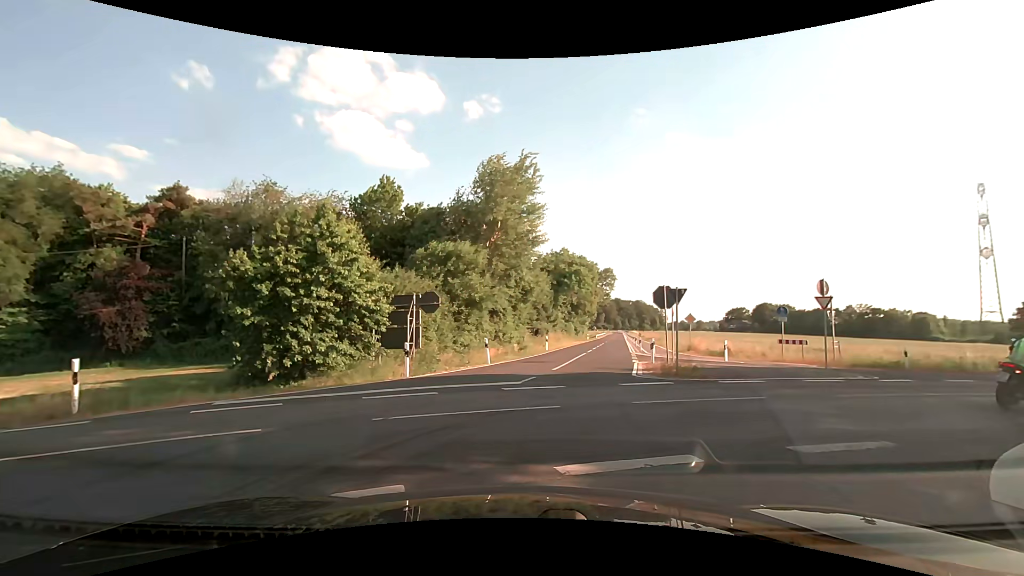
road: tertiary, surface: asphalt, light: Day
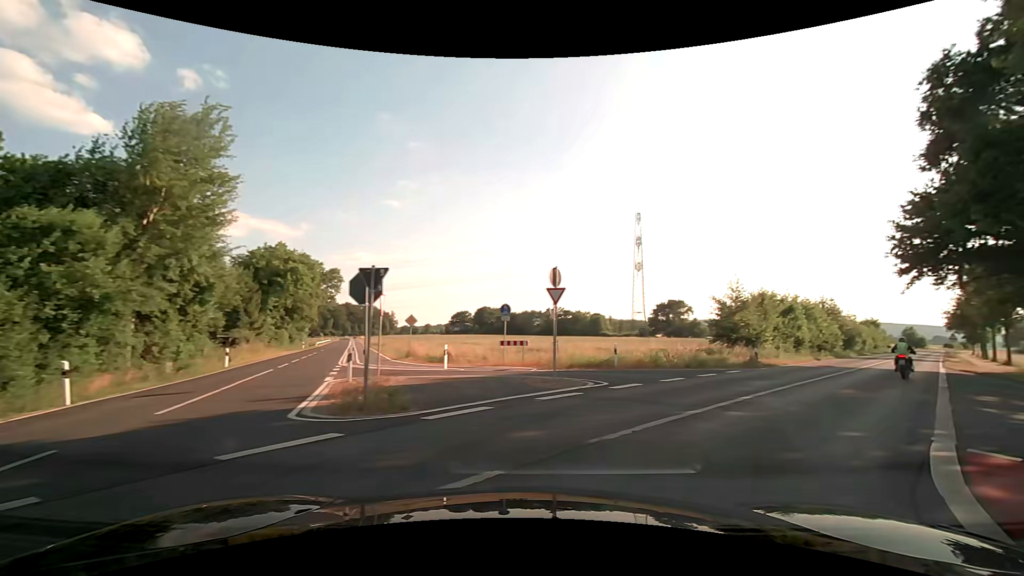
(+1.7, +6.3) m; +30°
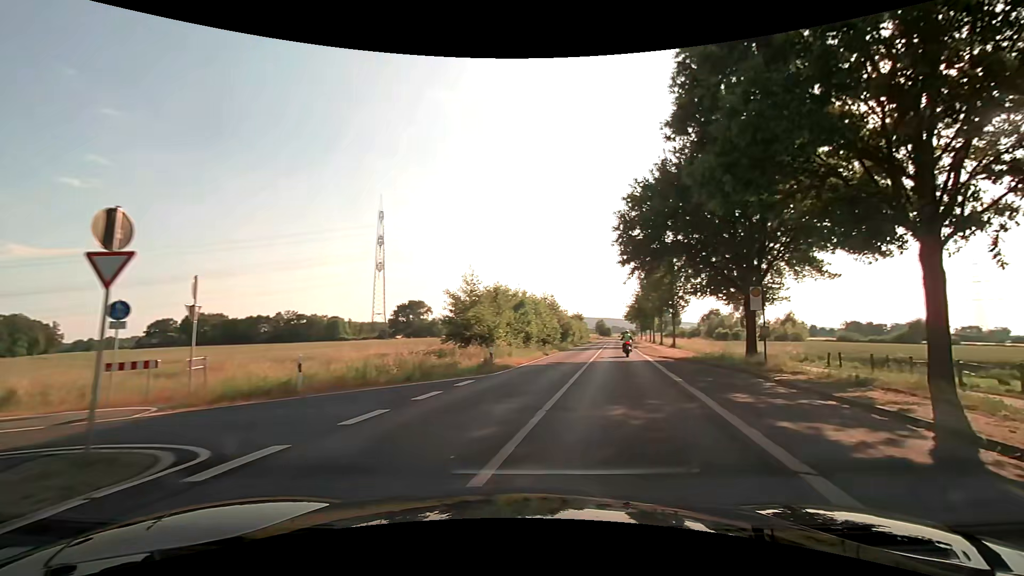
(+1.9, +7.0) m; +28°
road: secondary
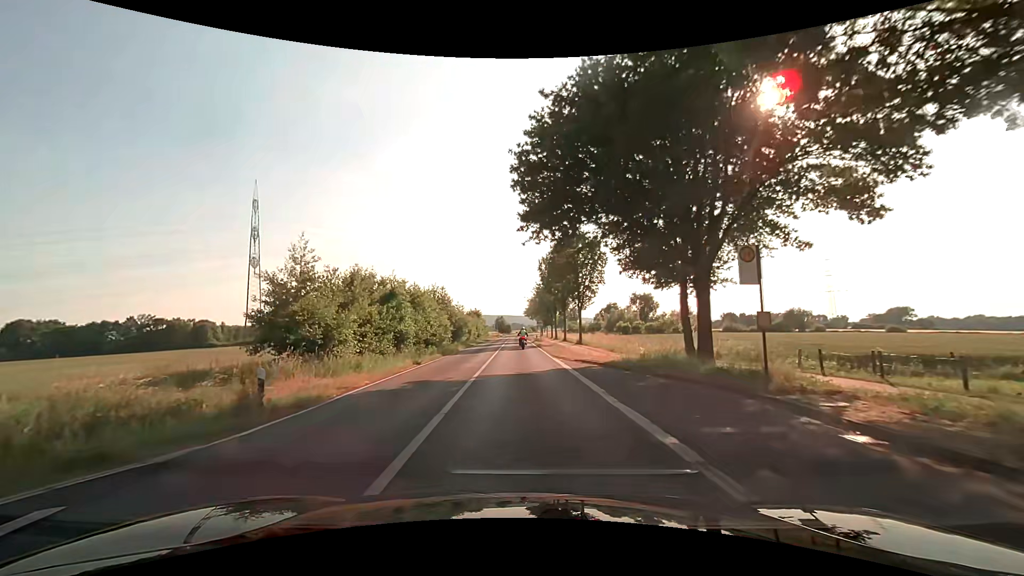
(+1.7, +10.5) m; +13°
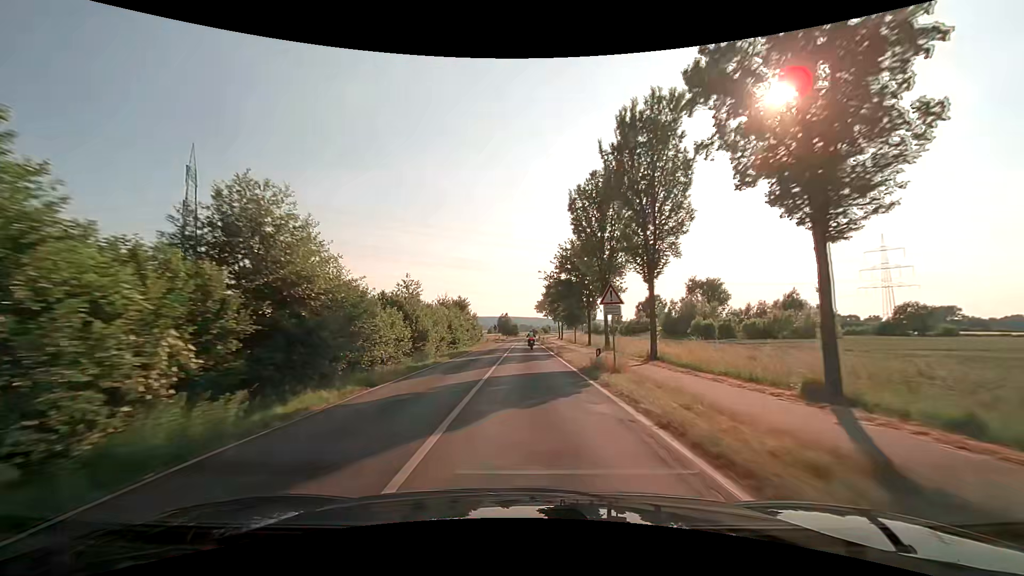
(-0.7, +45.3) m; -1°
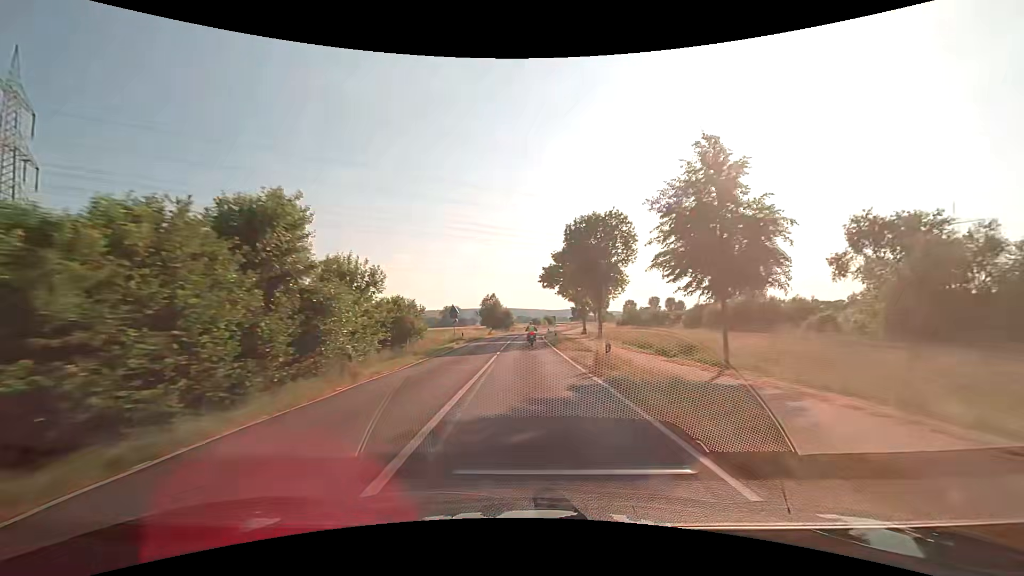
(-0.1, +53.5) m; 0°
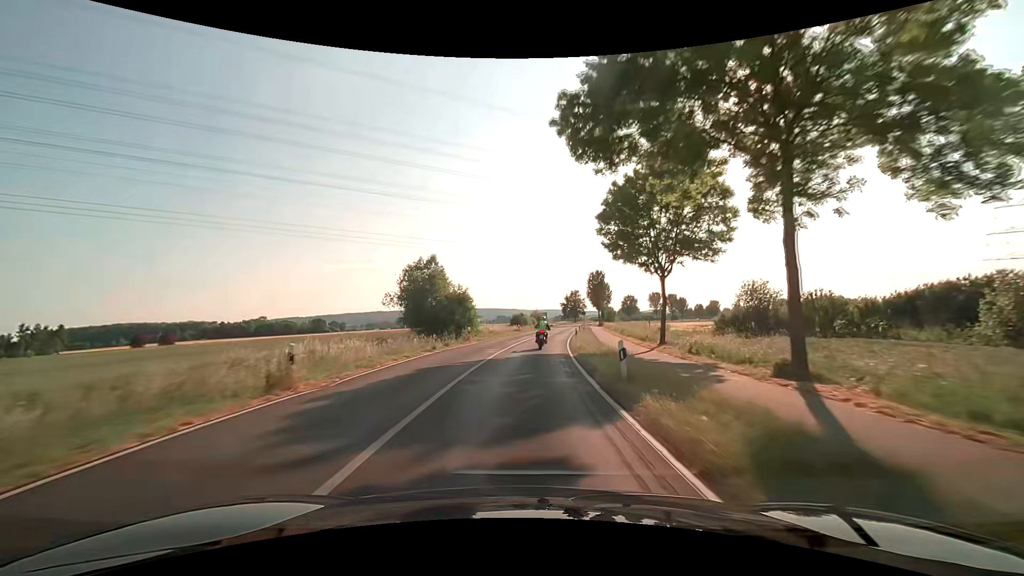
(+0.4, +53.2) m; +2°
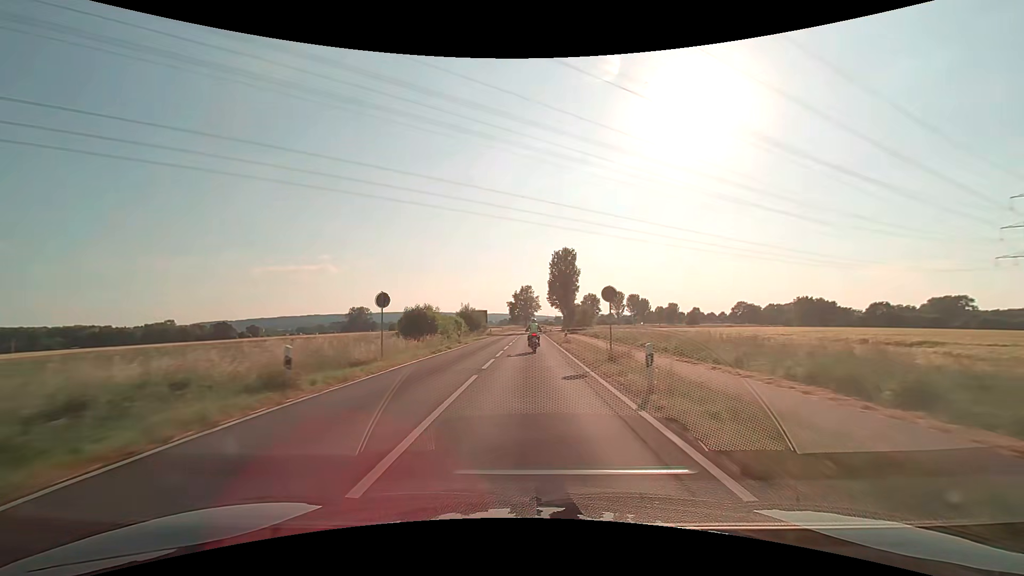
(+3.1, +51.2) m; +6°
(0, +10) (0, +20) (0, +30) (+1, +40) (+1, +50) (+1, +60) (+1, +70) (+2, +80) (+2, +90) (+2, +100) m
